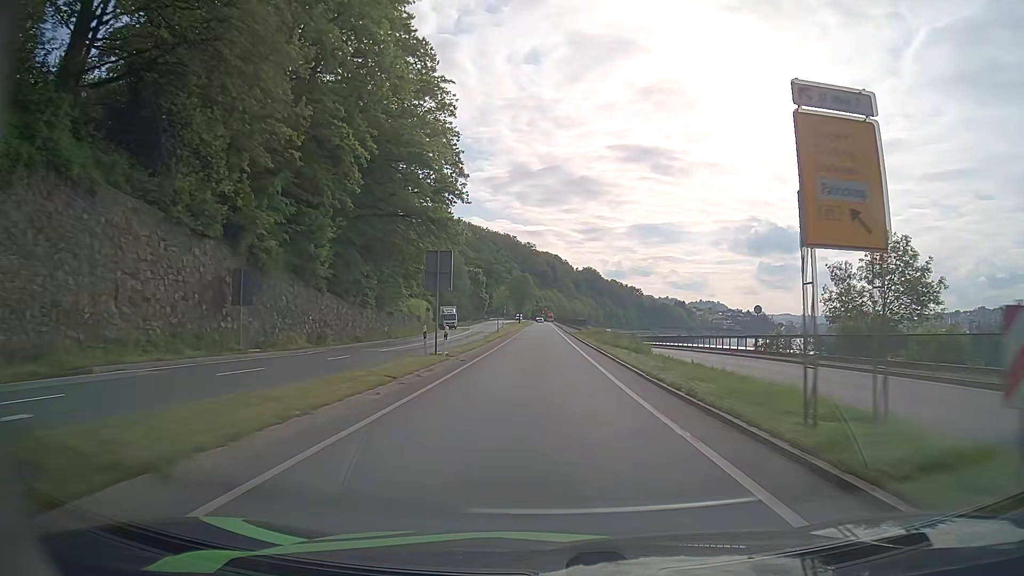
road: primary_link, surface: asphalt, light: Day
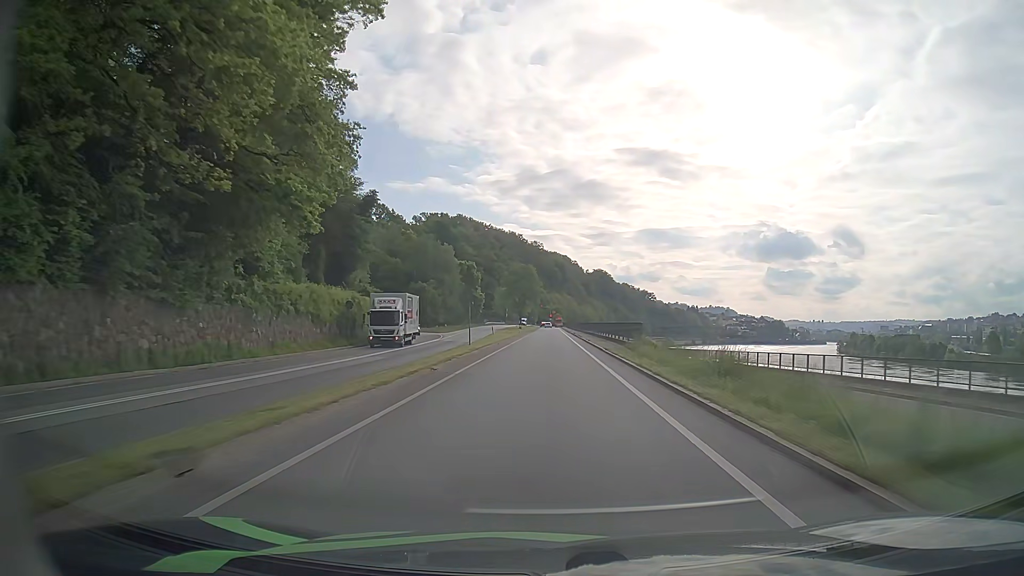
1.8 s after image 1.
(-0.2, +34.7) m; -1°
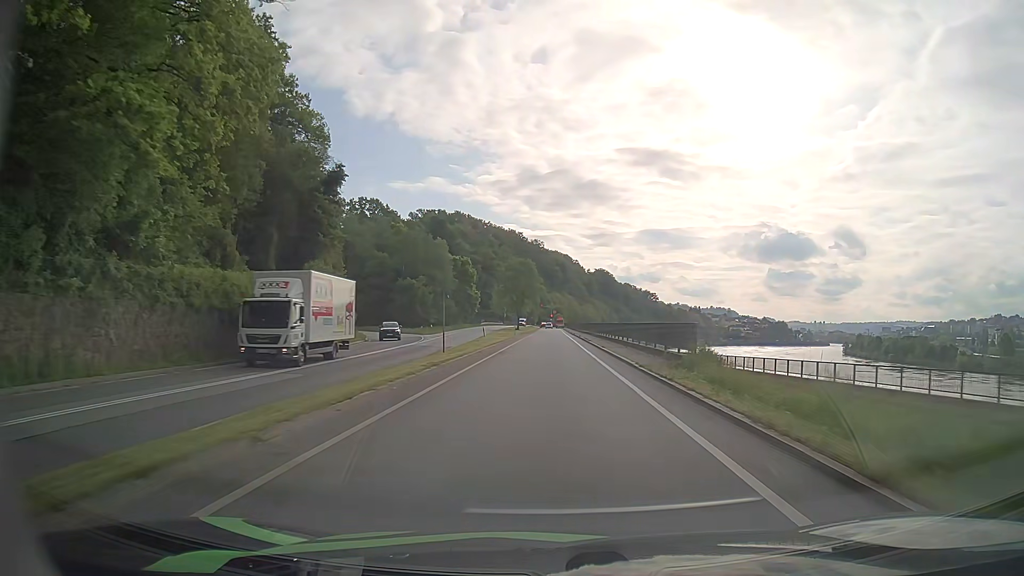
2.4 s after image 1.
(0.0, +11.4) m; 0°
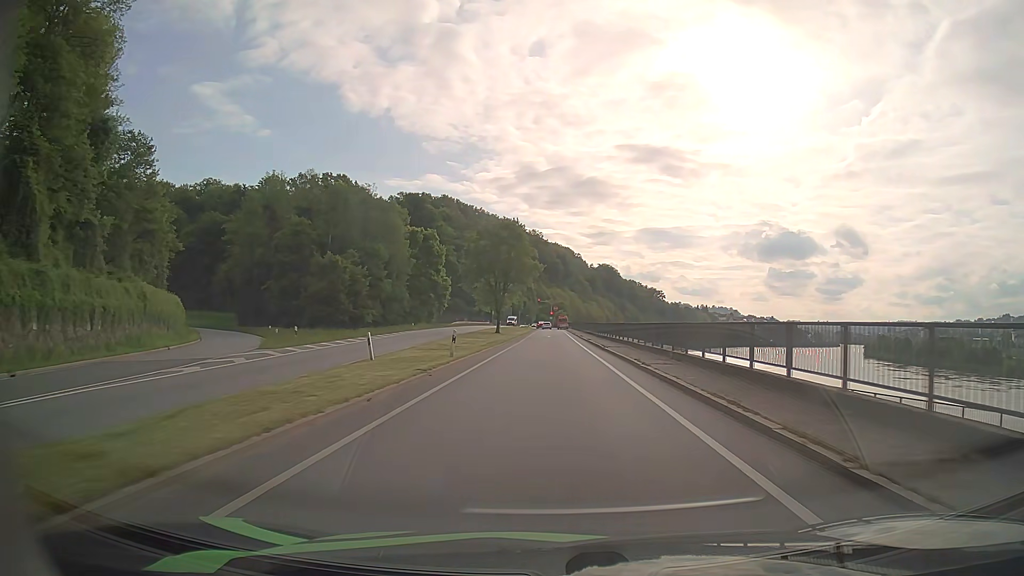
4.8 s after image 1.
(+0.1, +42.7) m; 0°
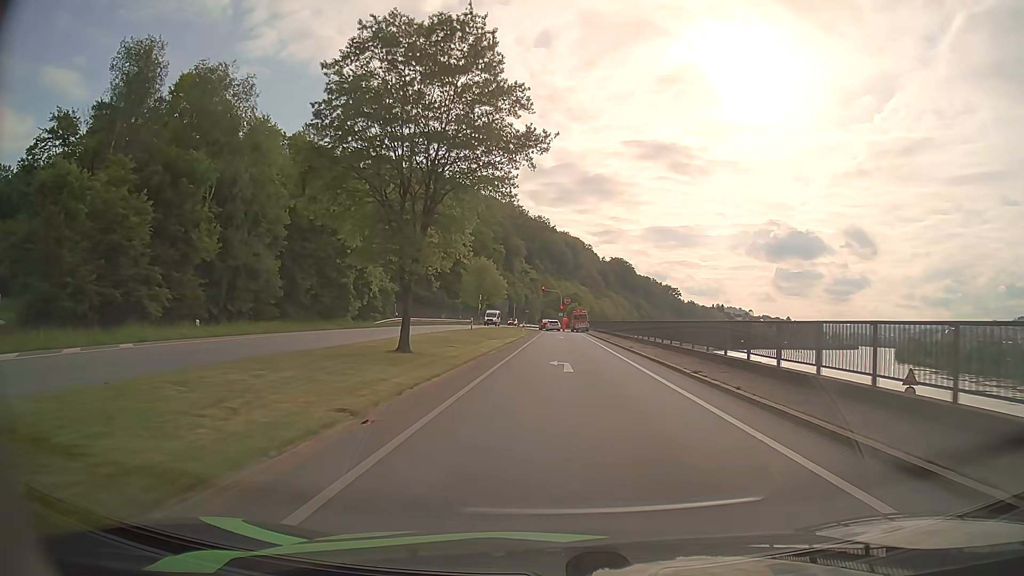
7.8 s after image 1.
(-0.3, +47.3) m; -1°
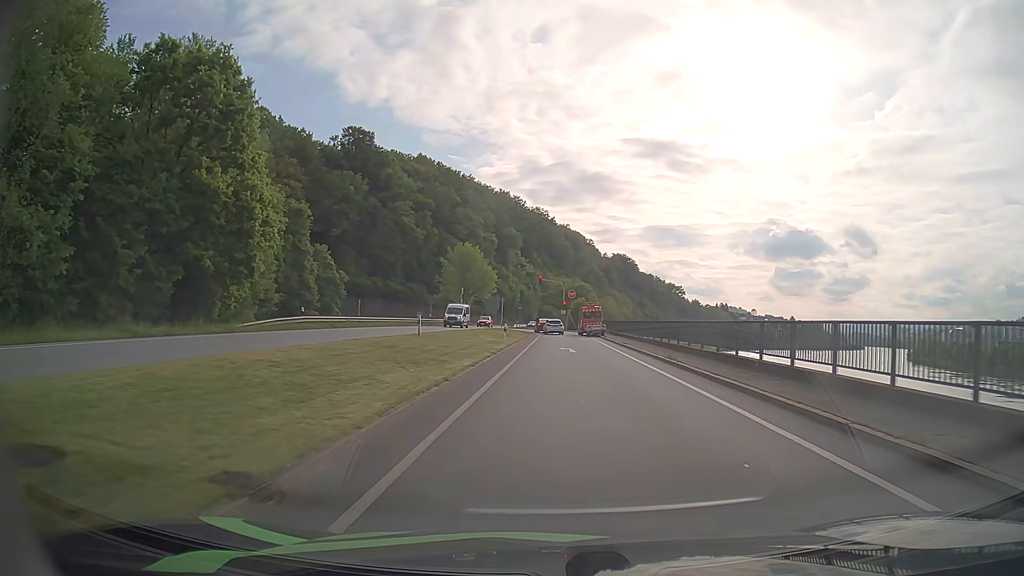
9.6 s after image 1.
(0.0, +23.9) m; 0°
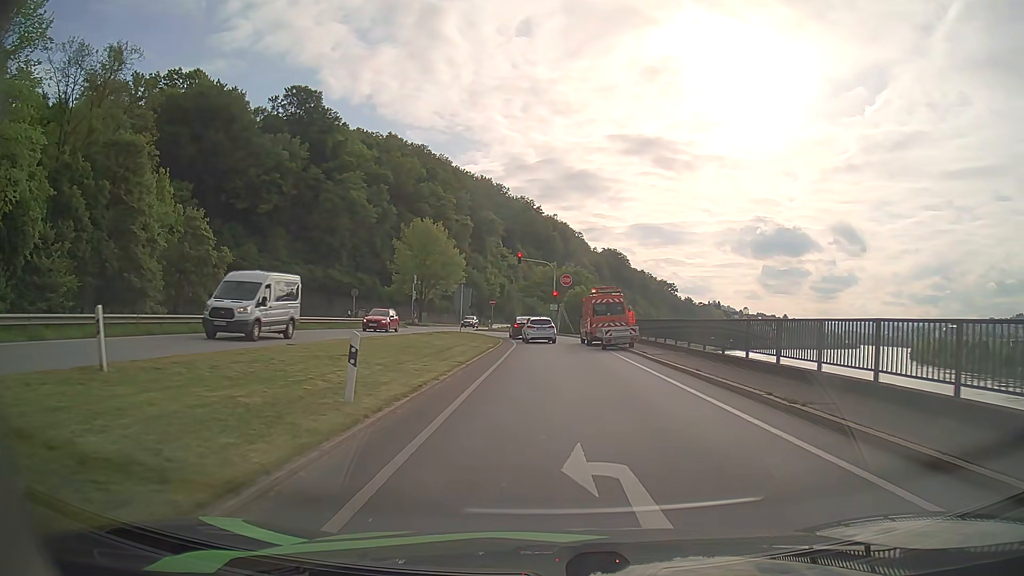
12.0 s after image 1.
(+0.1, +25.8) m; +1°
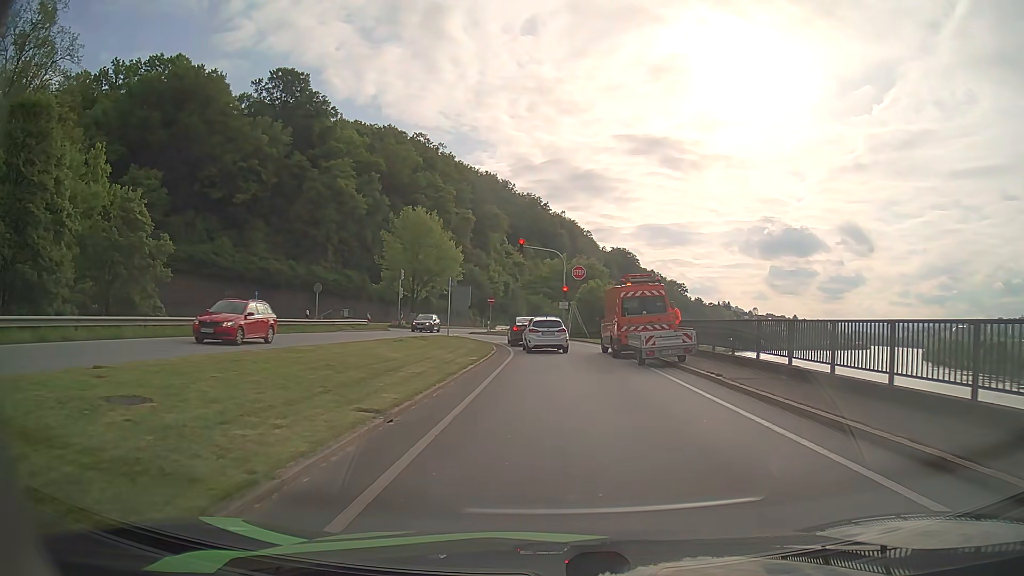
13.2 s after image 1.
(-0.1, +9.7) m; -1°
